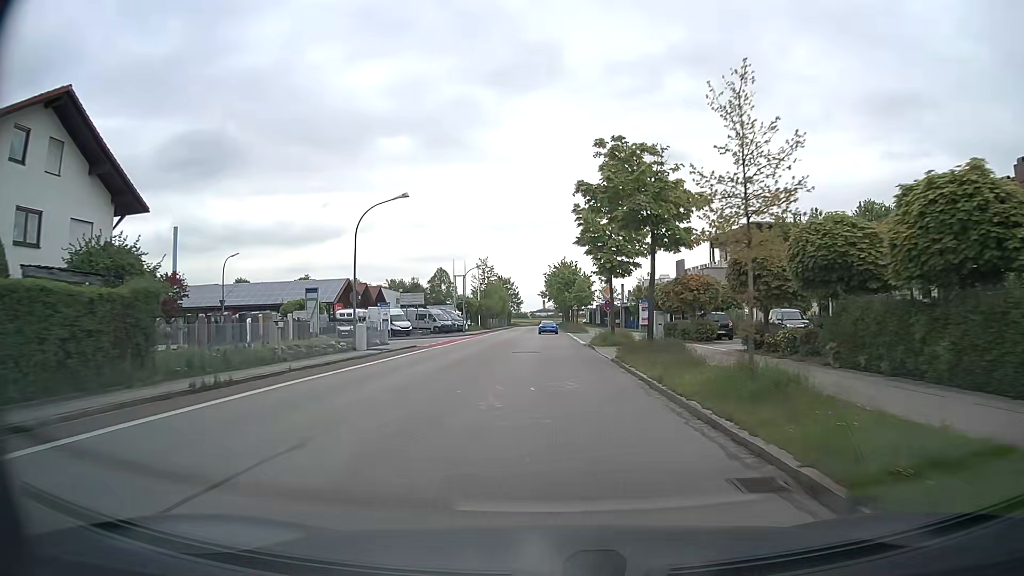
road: tertiary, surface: asphalt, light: Day
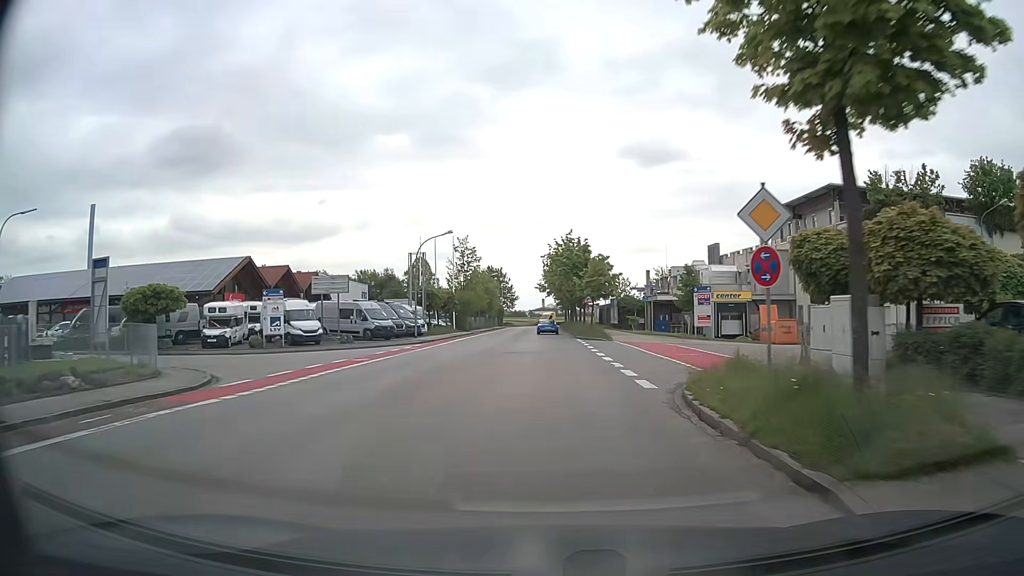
(0.0, +26.2) m; 0°
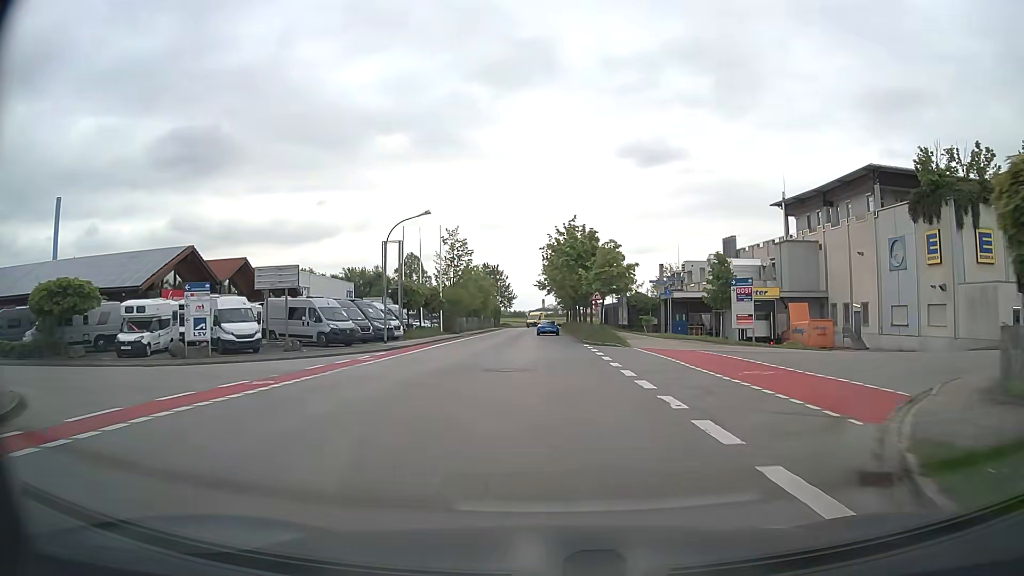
(0.0, +8.9) m; 0°
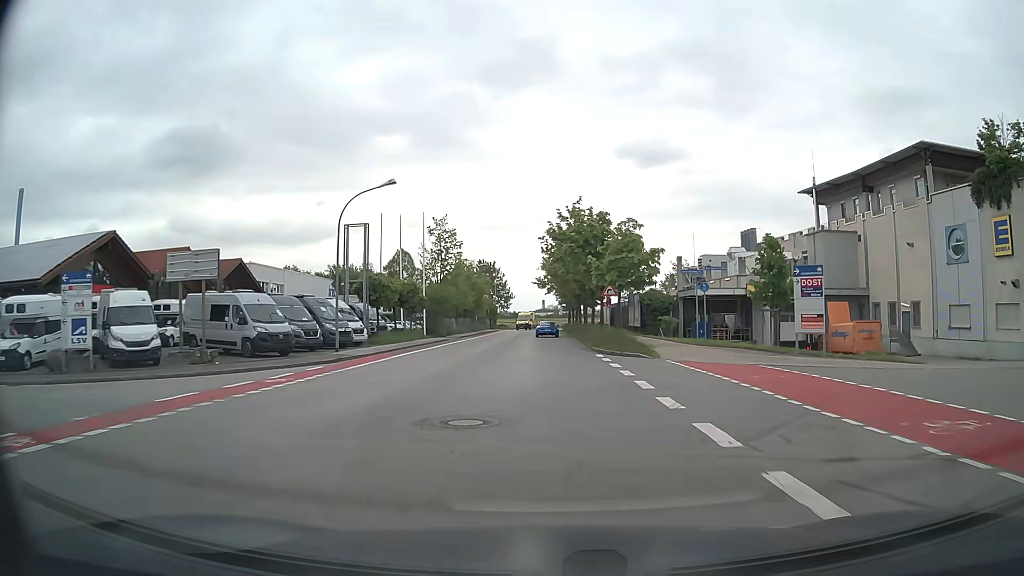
(0.0, +8.9) m; 0°
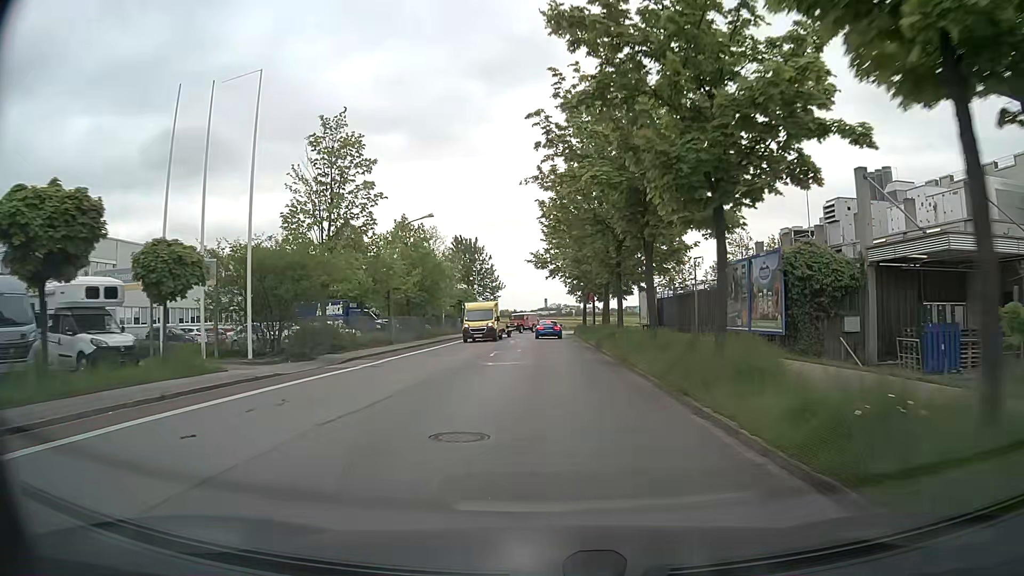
(-0.1, +33.8) m; -1°
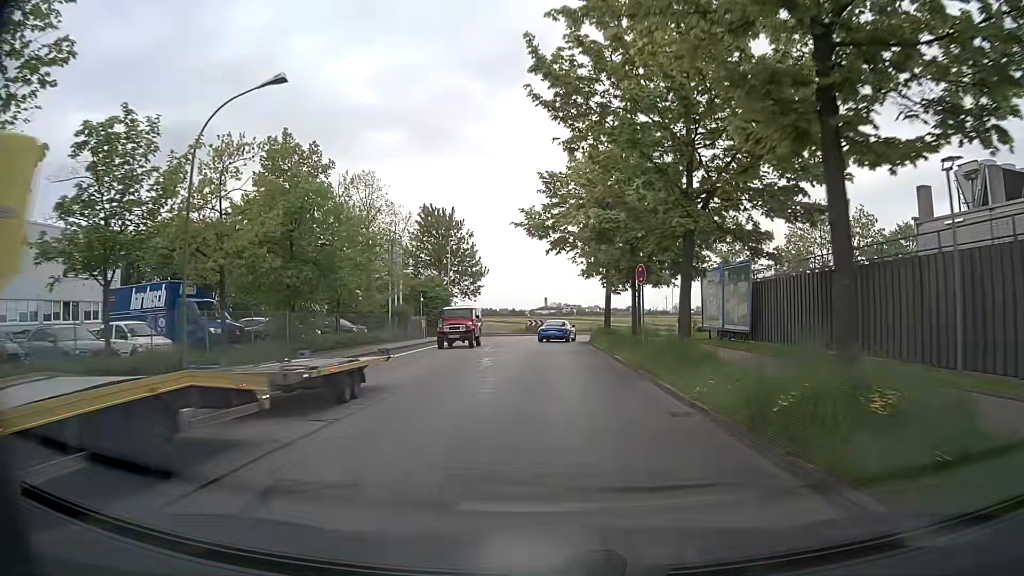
(+0.1, +23.0) m; +1°
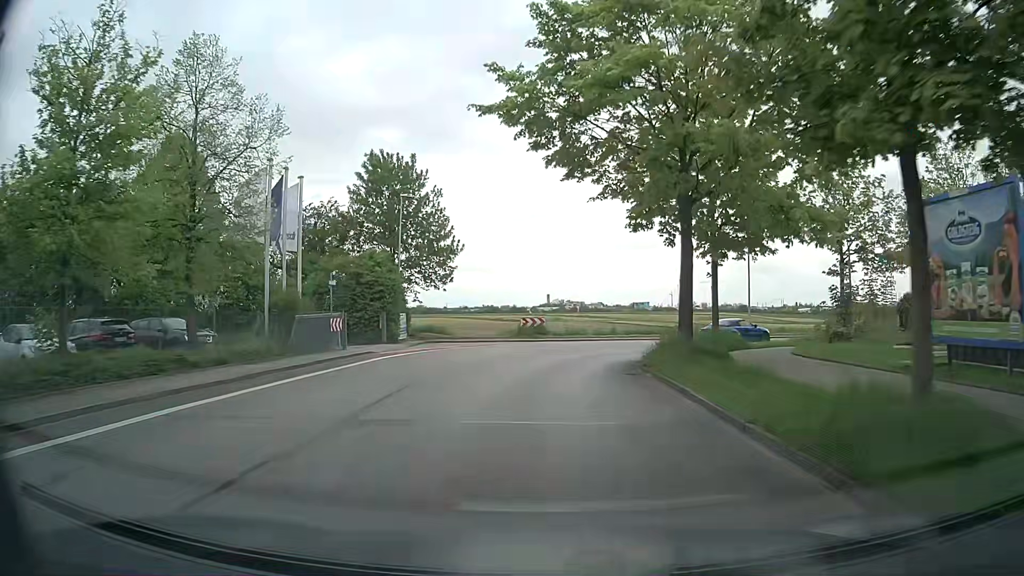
(-0.1, +20.3) m; 0°
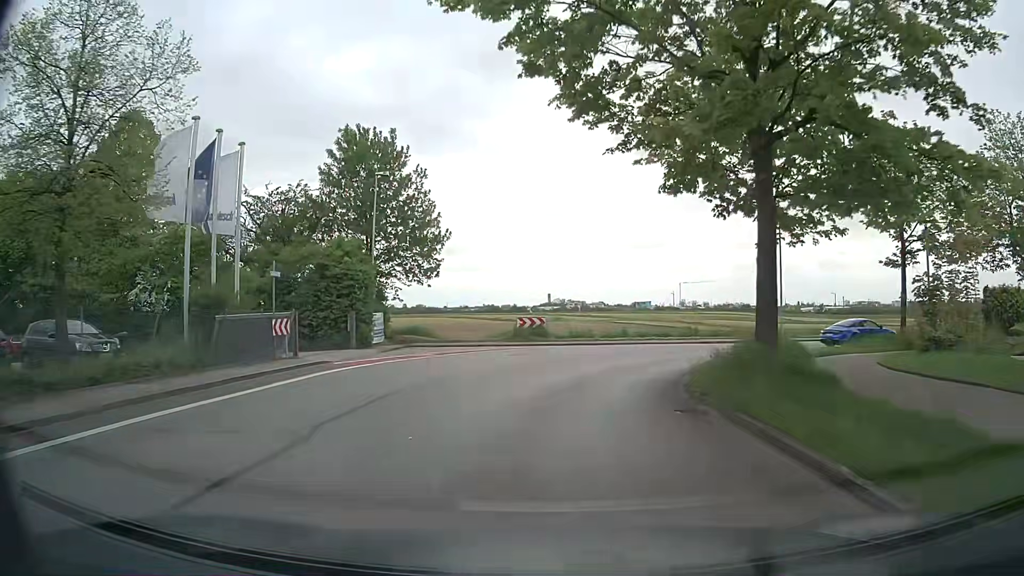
(-0.1, +6.0) m; 0°
(0, +10) (+3, +20) (+10, +26) (+19, +29) (+29, +30) (+39, +31) (+49, +31) (+59, +31) (+69, +32) (+79, +32) m
